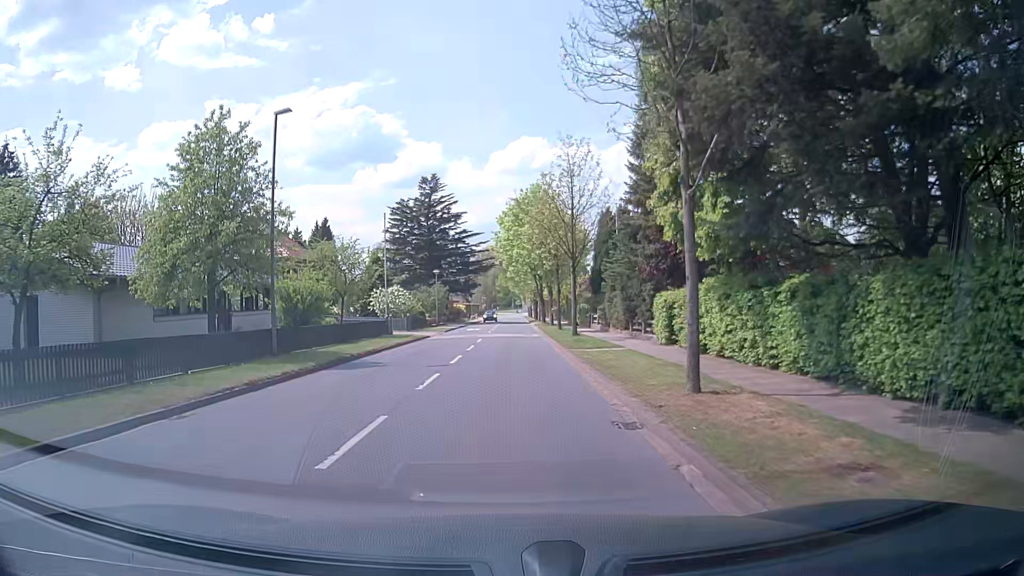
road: tertiary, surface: asphalt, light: Day
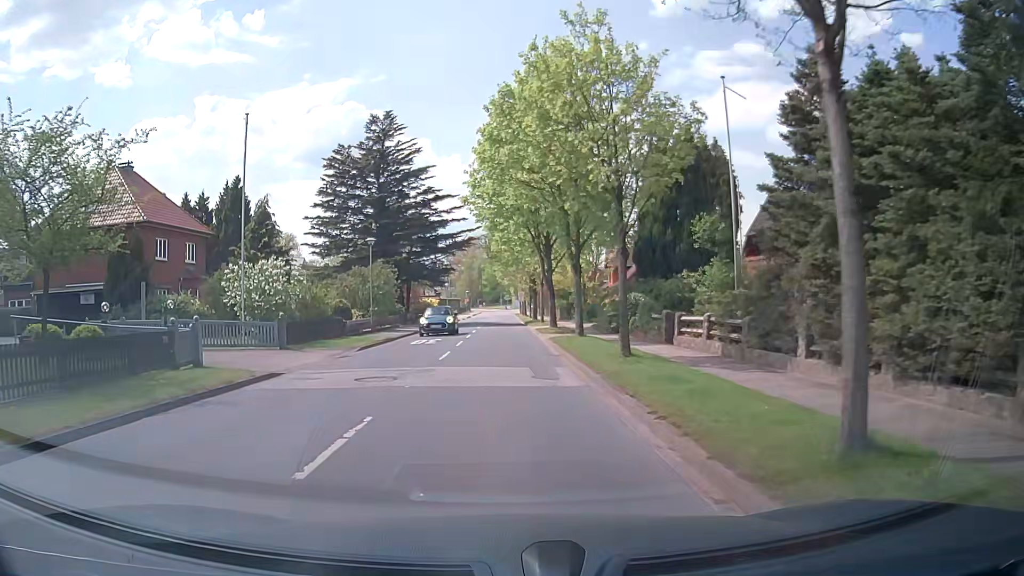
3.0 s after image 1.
(-0.1, +24.4) m; 0°
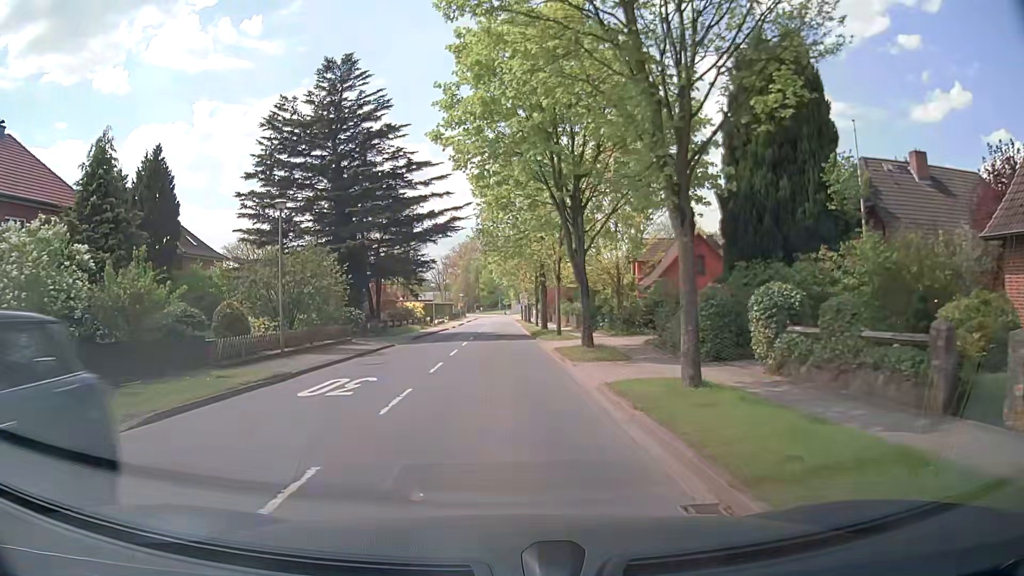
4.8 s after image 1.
(+0.1, +14.2) m; 0°
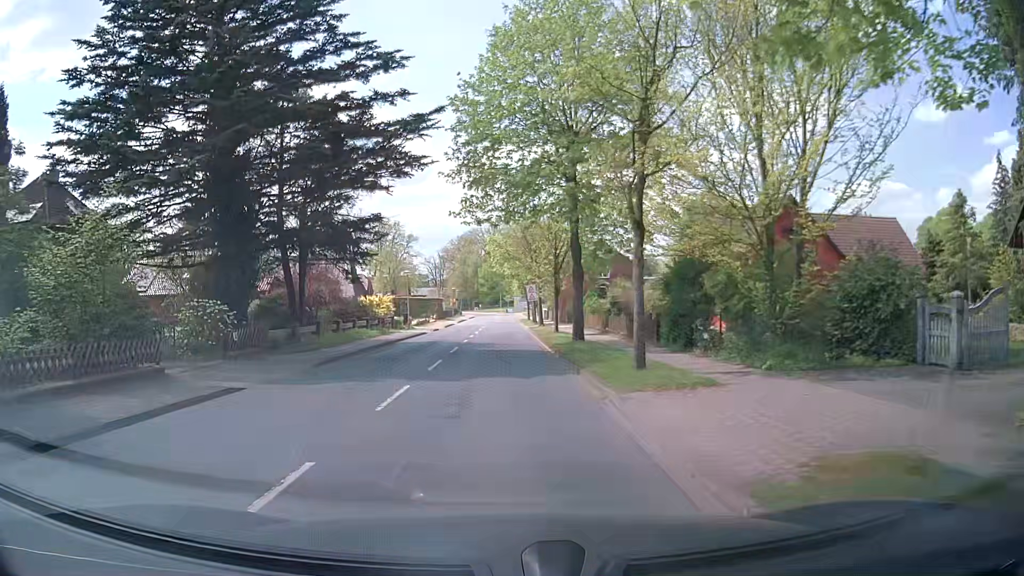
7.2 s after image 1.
(+0.2, +18.3) m; 0°
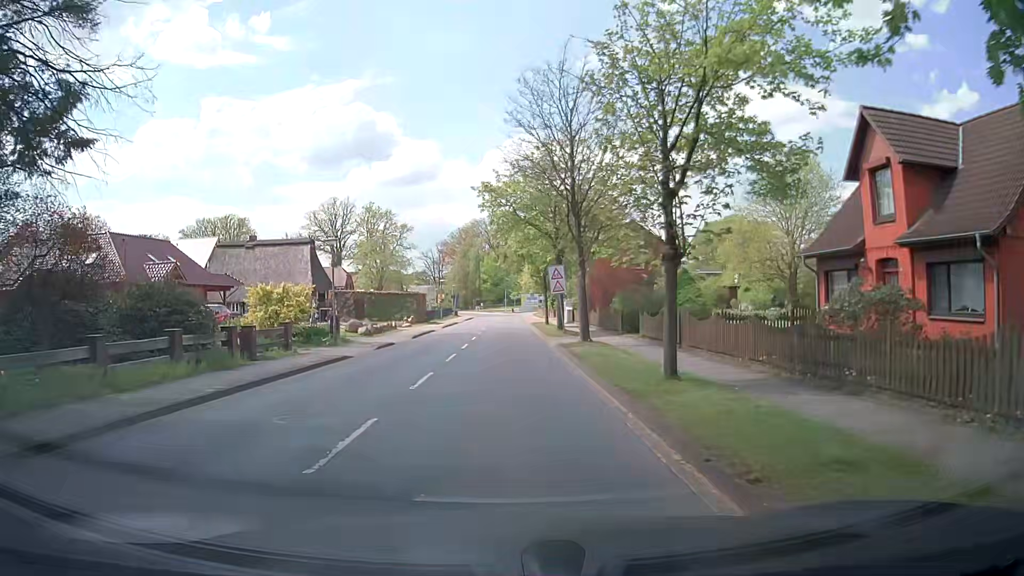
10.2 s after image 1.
(+0.1, +21.9) m; -1°
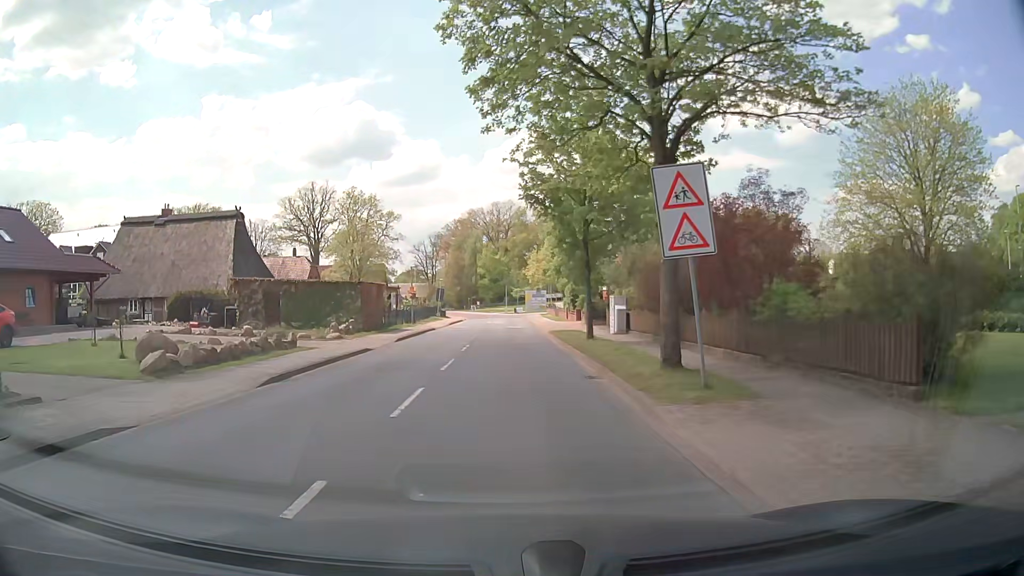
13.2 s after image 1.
(+0.1, +21.2) m; +1°
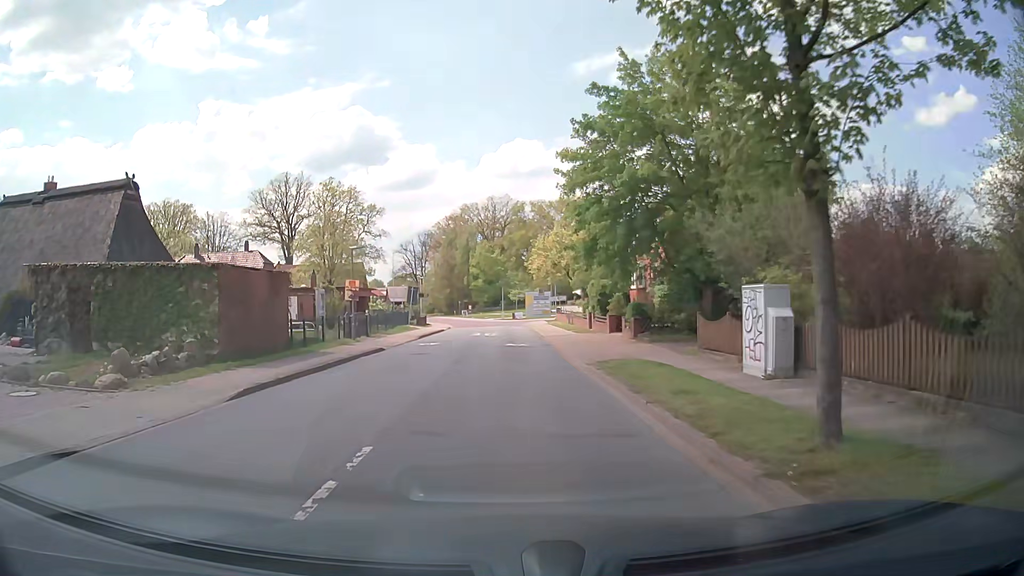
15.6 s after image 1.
(0.0, +16.7) m; 0°
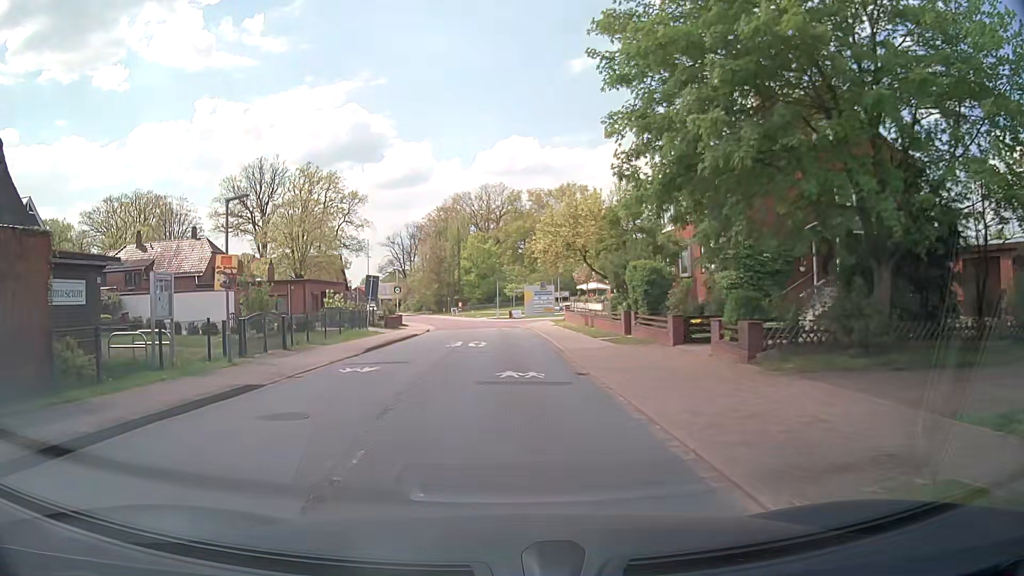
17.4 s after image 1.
(+0.2, +12.7) m; +1°
(0, +10) (0, +20) (0, +30) (0, +40) (0, +50) (-2, +60) (-5, +70) (-7, +79) (-10, +89) (-13, +98) m
